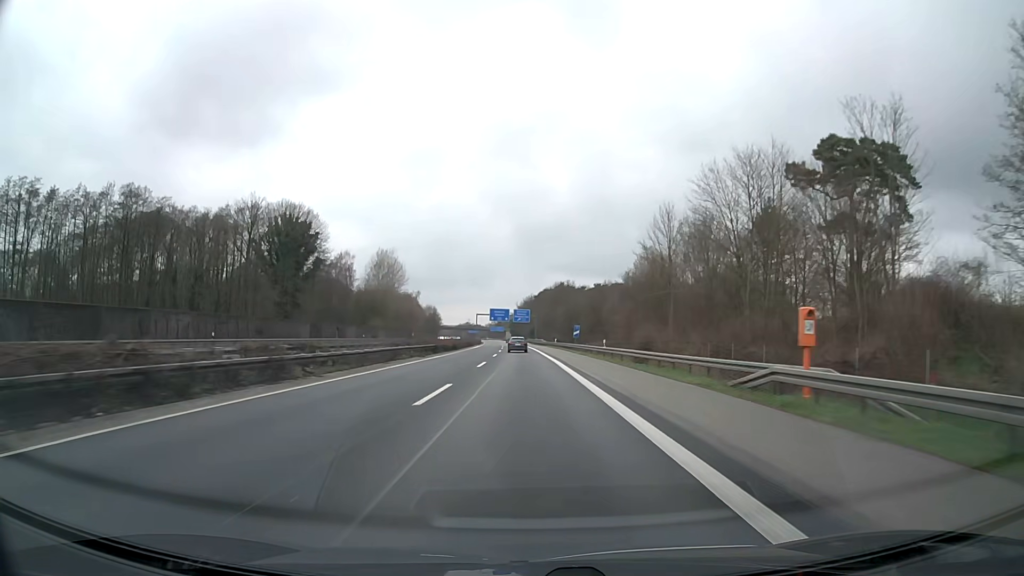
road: motorway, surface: asphalt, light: Day
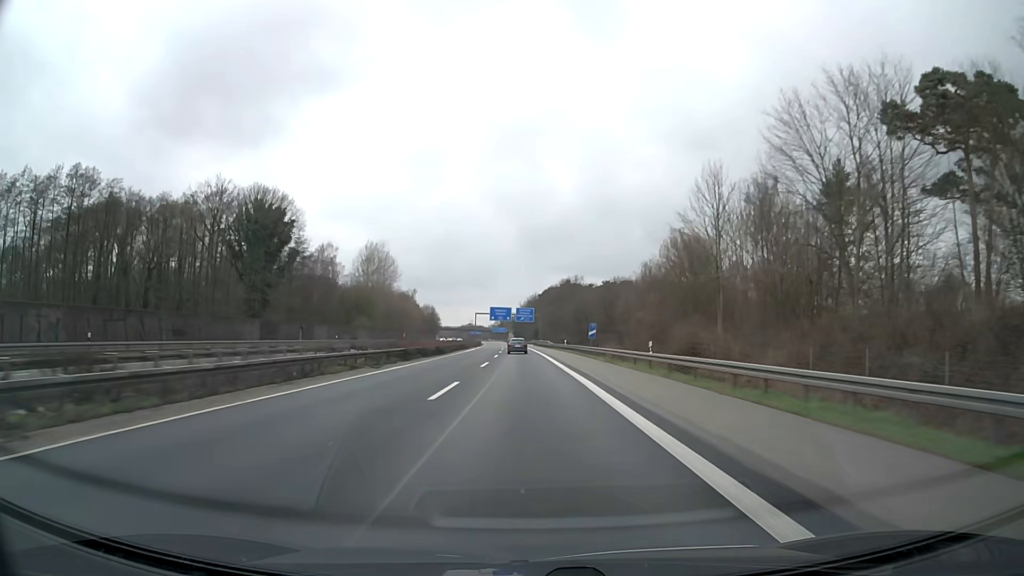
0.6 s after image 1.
(0.0, +16.3) m; 0°
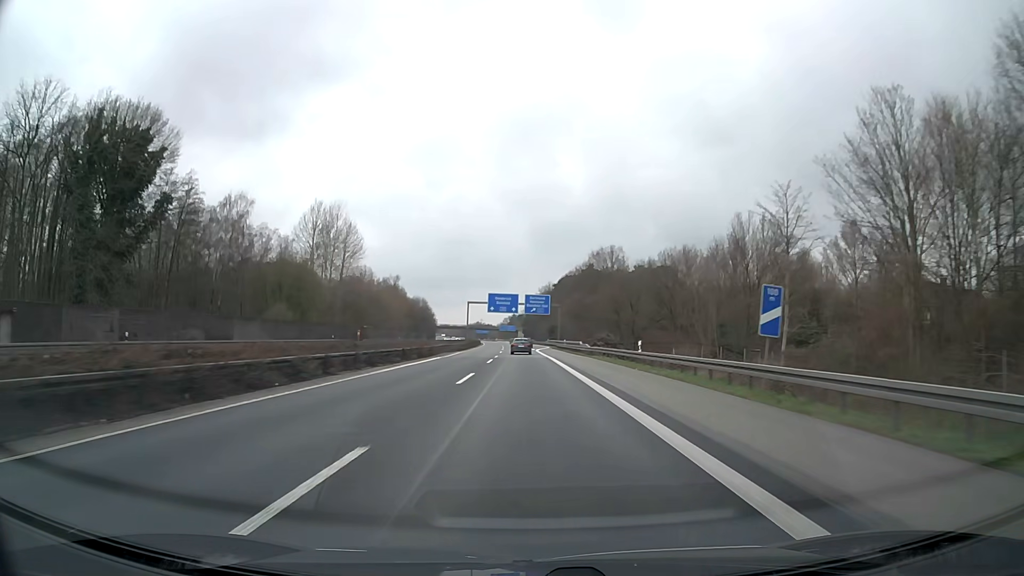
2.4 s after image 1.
(-0.4, +48.7) m; -1°
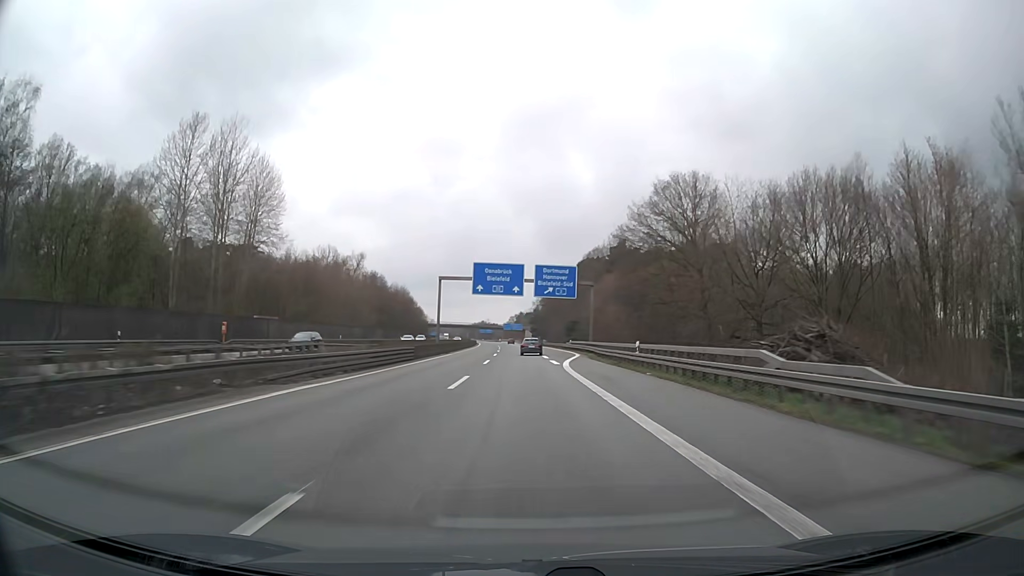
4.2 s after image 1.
(-0.5, +48.4) m; -1°
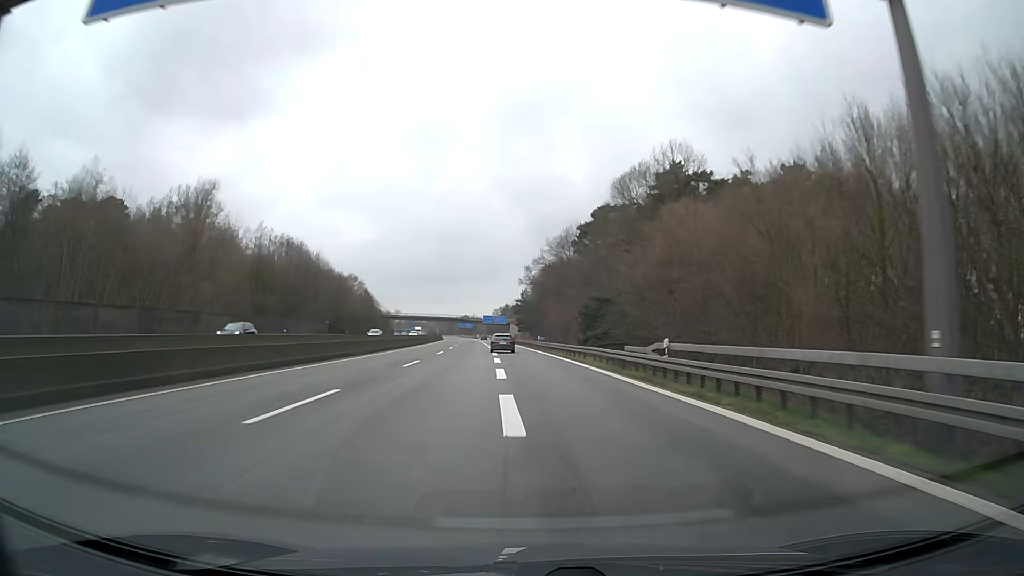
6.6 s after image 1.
(+0.8, +63.8) m; +1°
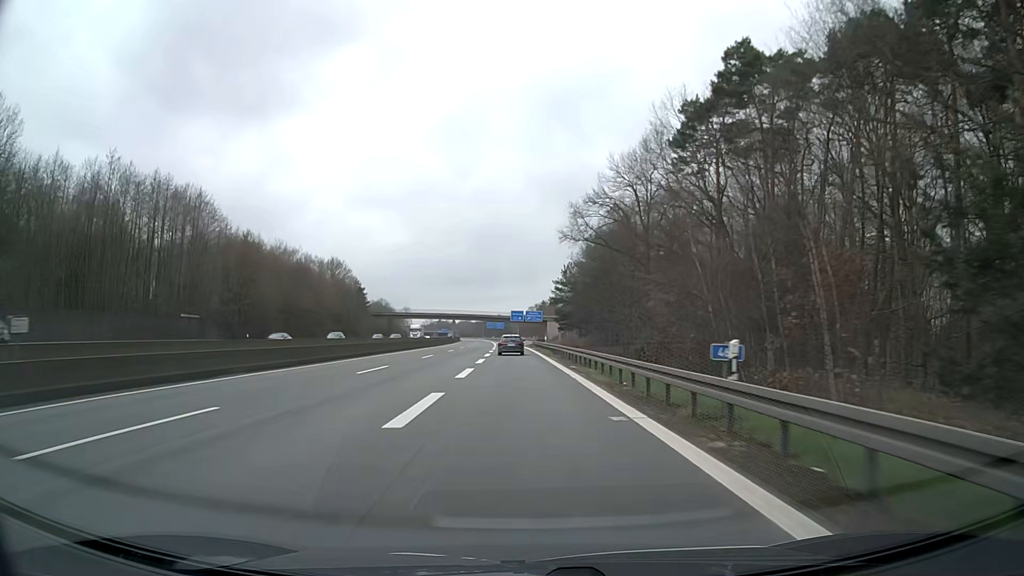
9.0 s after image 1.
(-1.0, +58.5) m; -3°
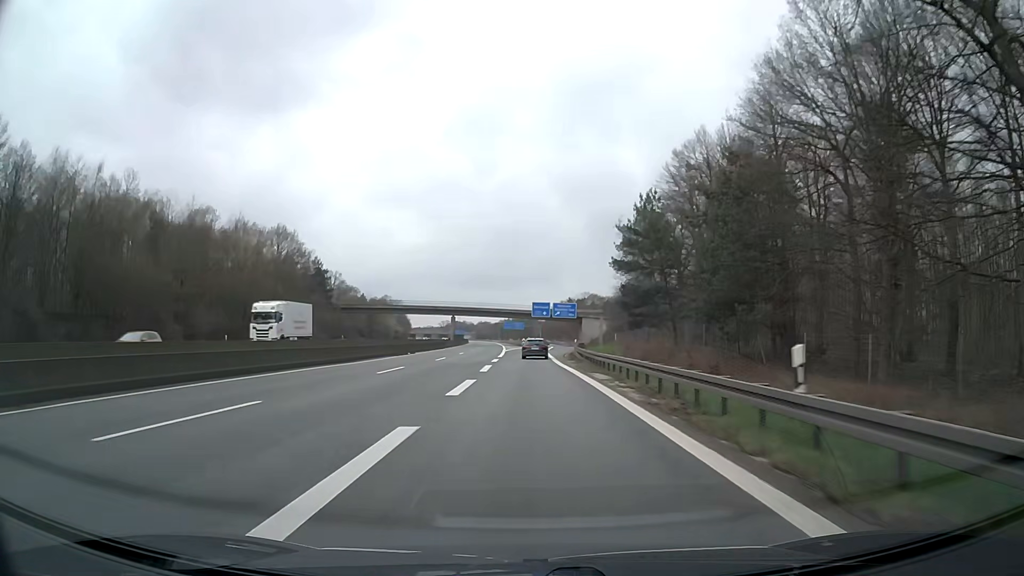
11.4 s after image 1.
(-1.6, +53.8) m; -2°
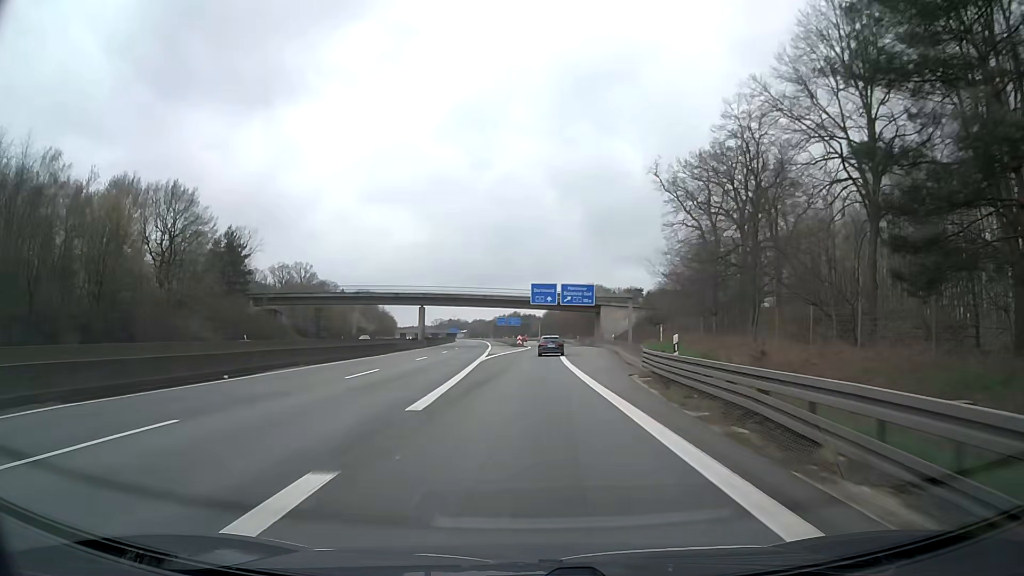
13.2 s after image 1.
(0.0, +39.3) m; 0°
(0, +10) (0, +20) (0, +30) (+1, +40) (+1, +50) (+2, +60) (+2, +70) (+2, +80) (+2, +90) (+2, +100) m
